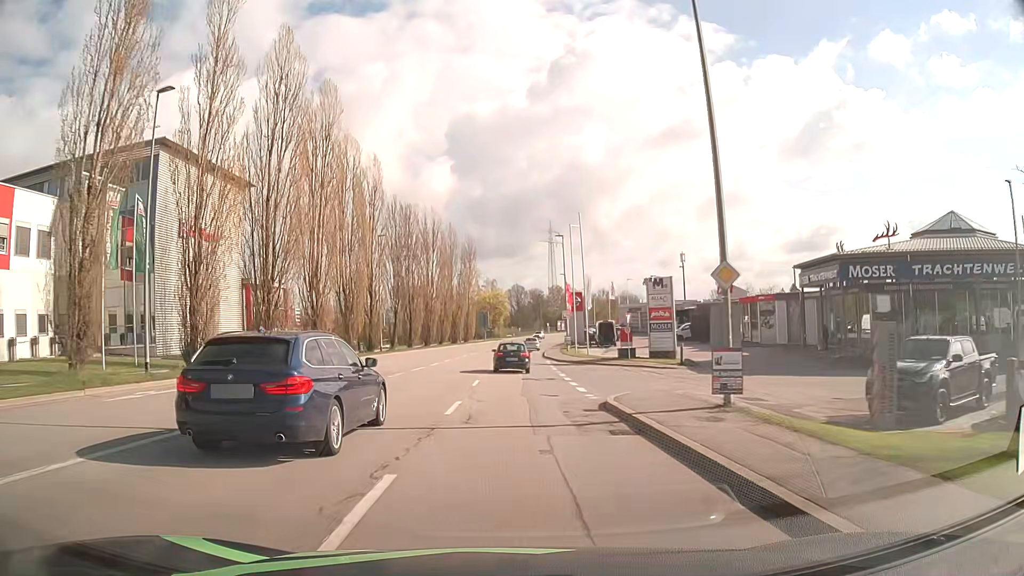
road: tertiary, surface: asphalt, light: Day
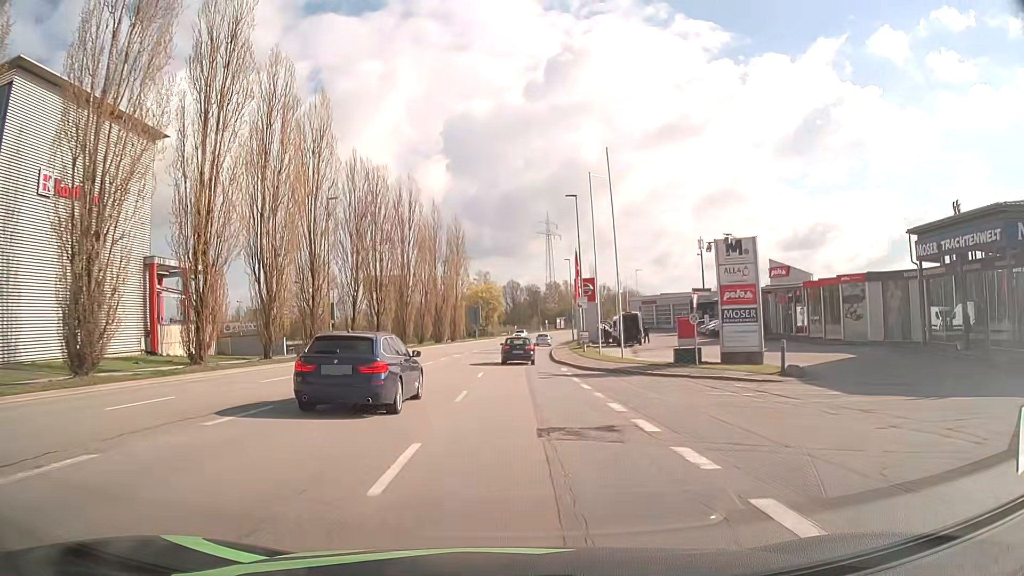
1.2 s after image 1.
(+0.1, +16.0) m; +1°
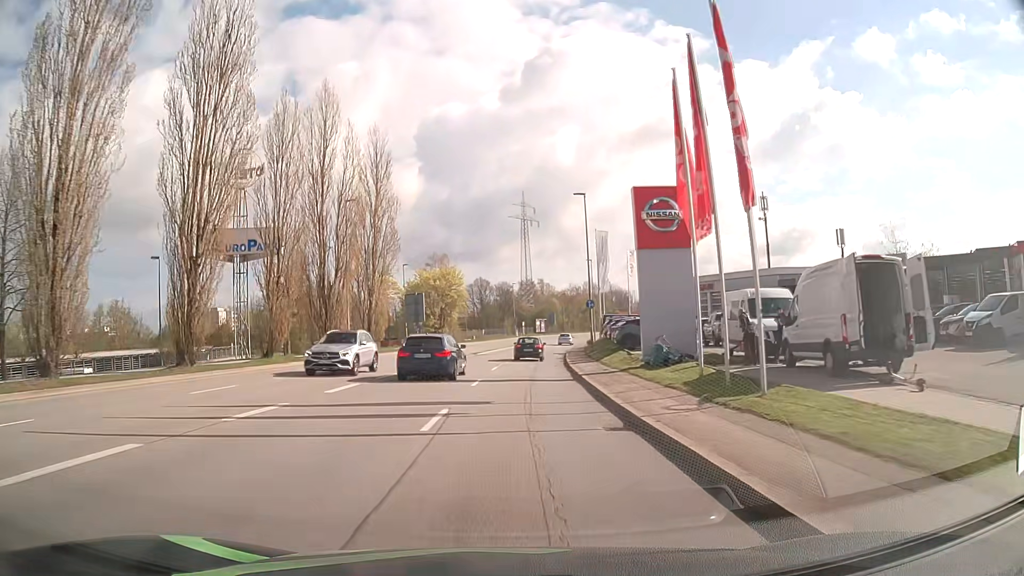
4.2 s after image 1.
(+0.7, +41.1) m; +3°
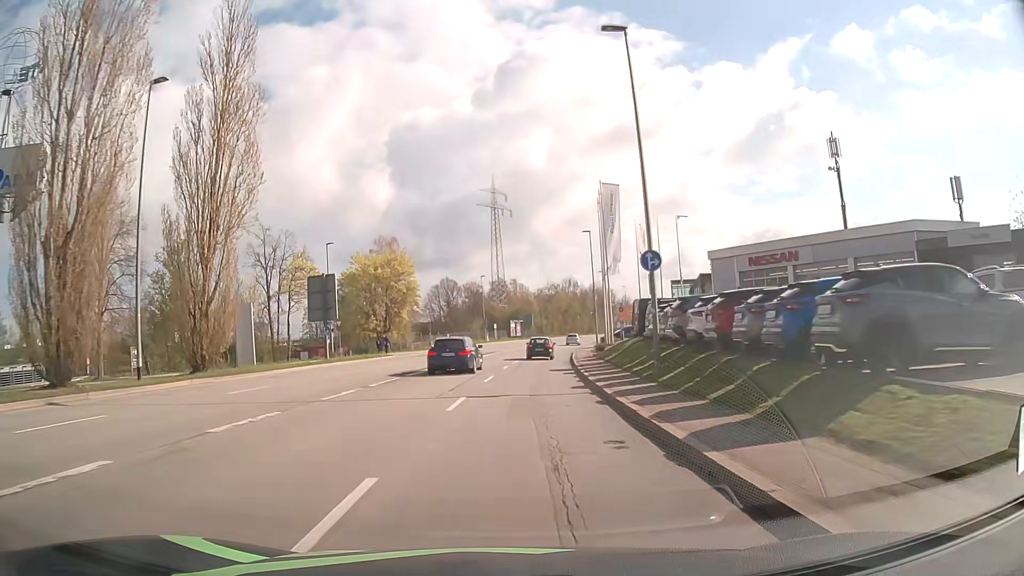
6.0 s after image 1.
(+0.5, +24.6) m; +3°
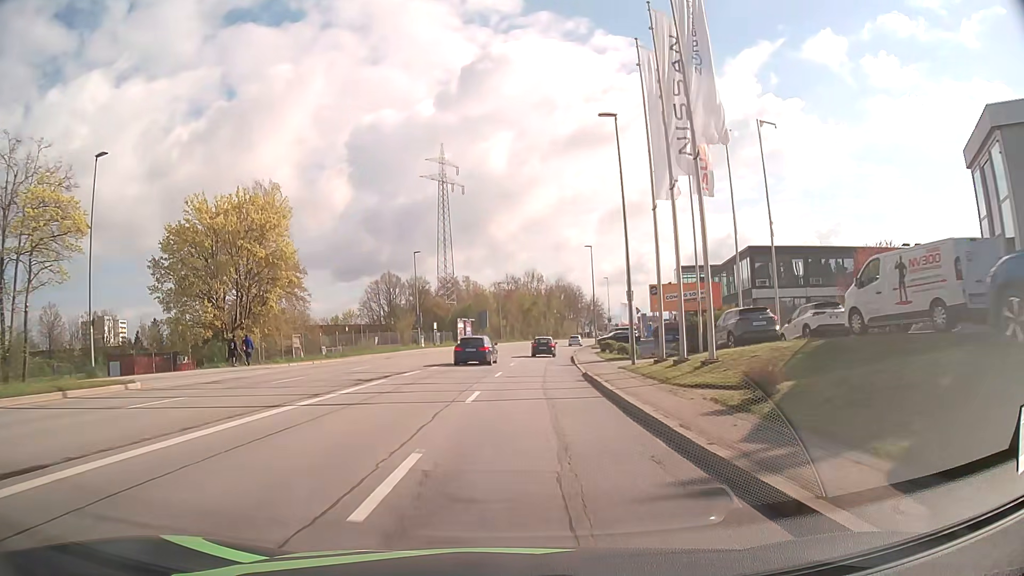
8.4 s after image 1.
(+0.9, +32.3) m; +4°
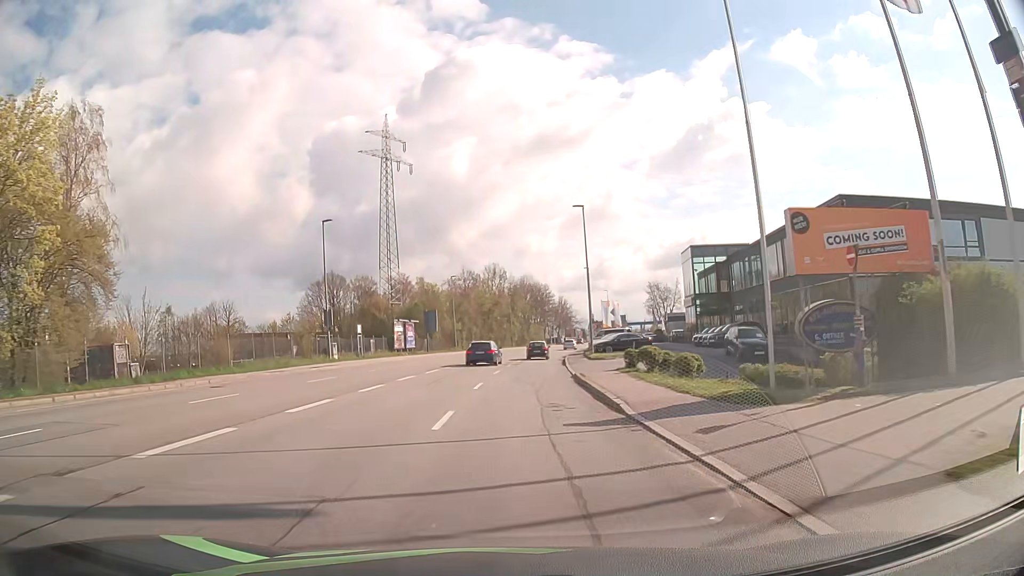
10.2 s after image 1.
(+0.6, +23.1) m; +3°
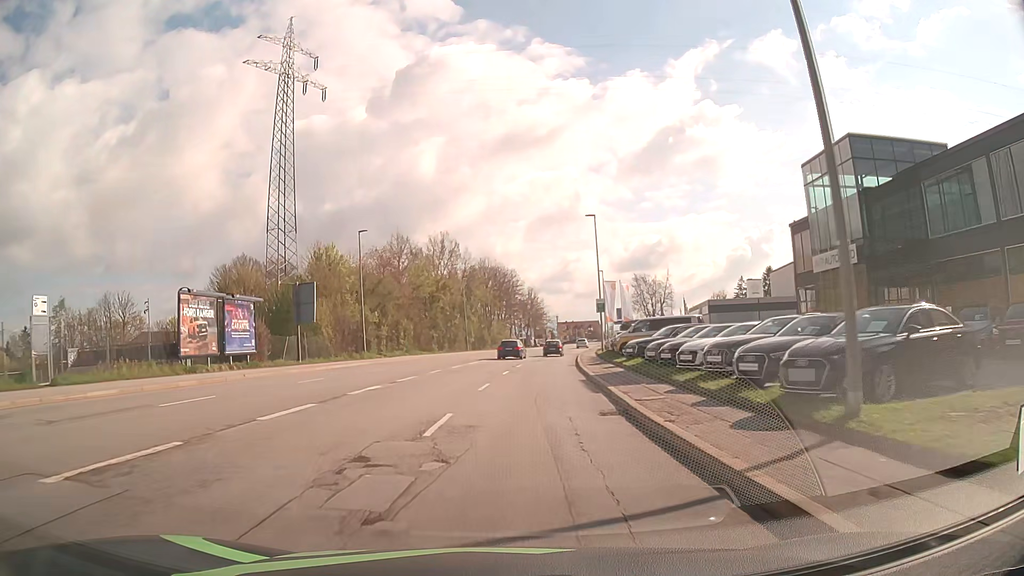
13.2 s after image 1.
(+1.4, +38.3) m; +3°
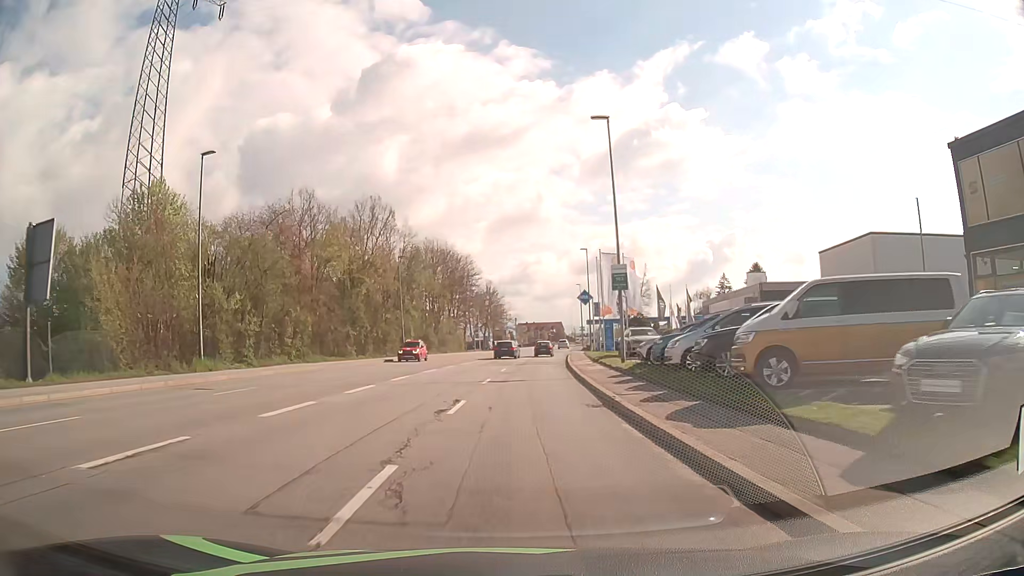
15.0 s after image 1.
(+0.6, +23.5) m; +4°
(0, +10) (0, +20) (+1, +30) (+1, +40) (+2, +50) (+3, +60) (+4, +70) (+5, +80) (+6, +90) (+7, +100) m
